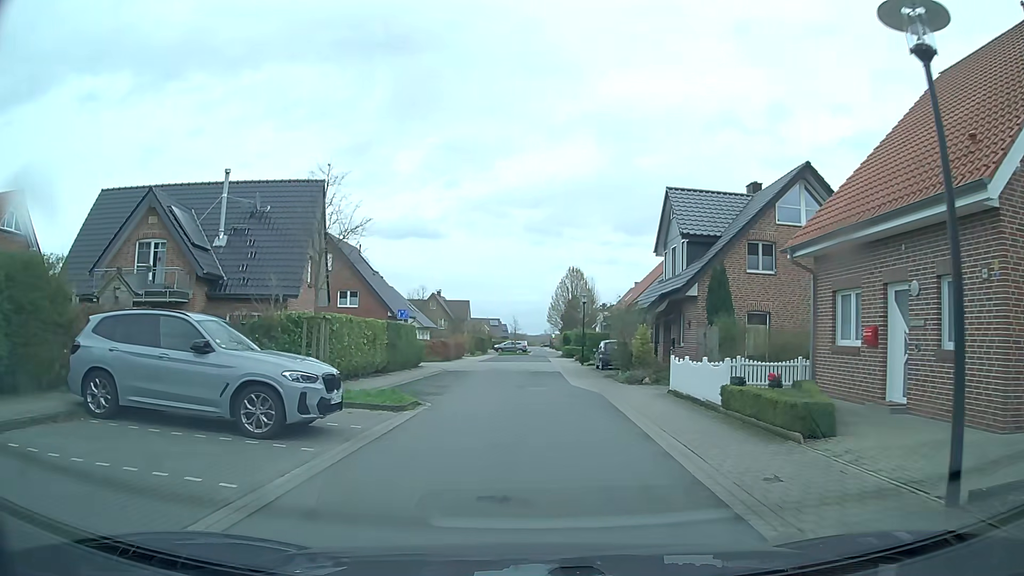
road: residential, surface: asphalt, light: Day
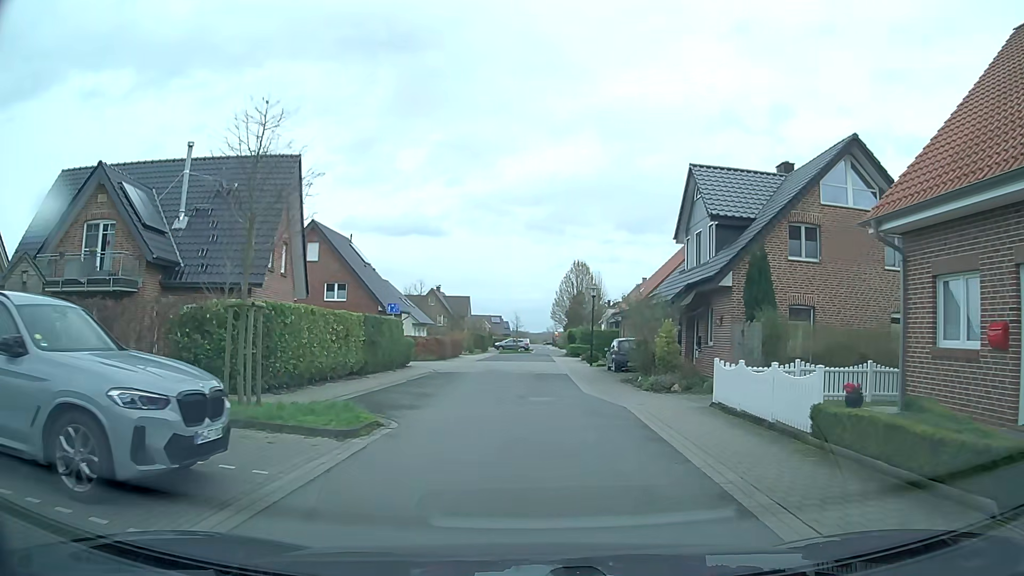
(-0.1, +4.2) m; -1°
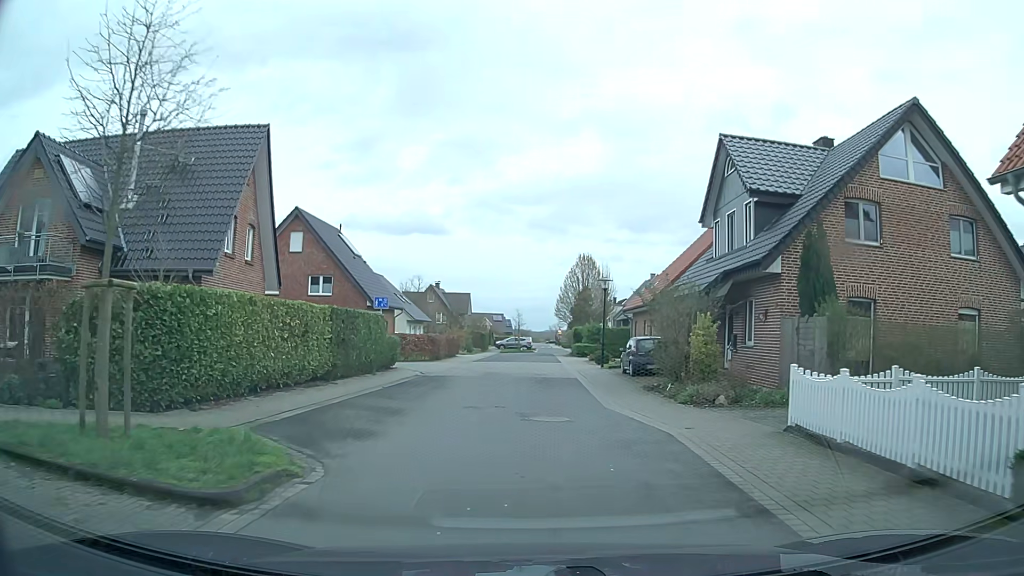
(0.0, +4.2) m; 0°
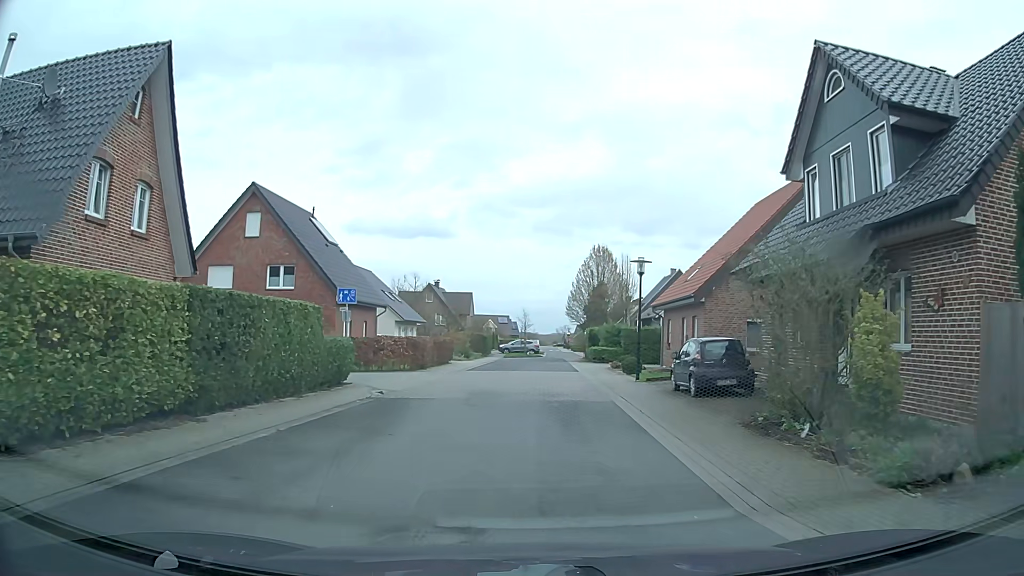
(0.0, +8.5) m; 0°
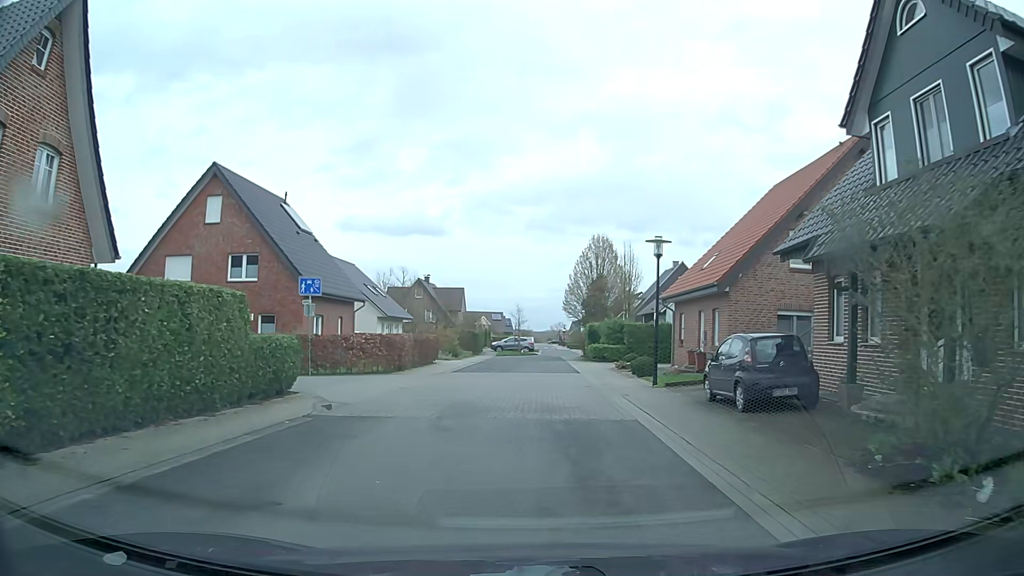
(0.0, +4.3) m; 0°
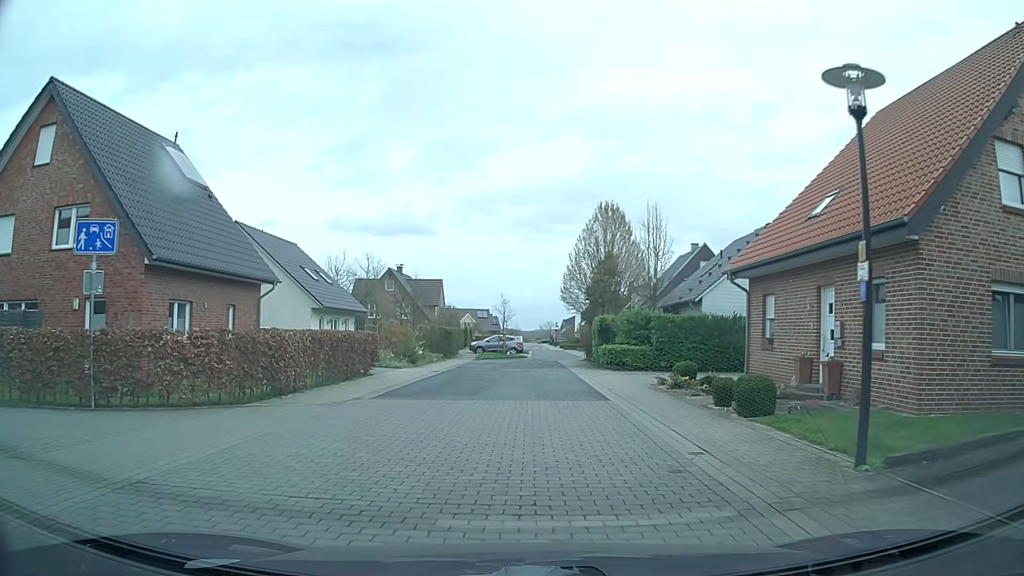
(+0.1, +13.1) m; +2°
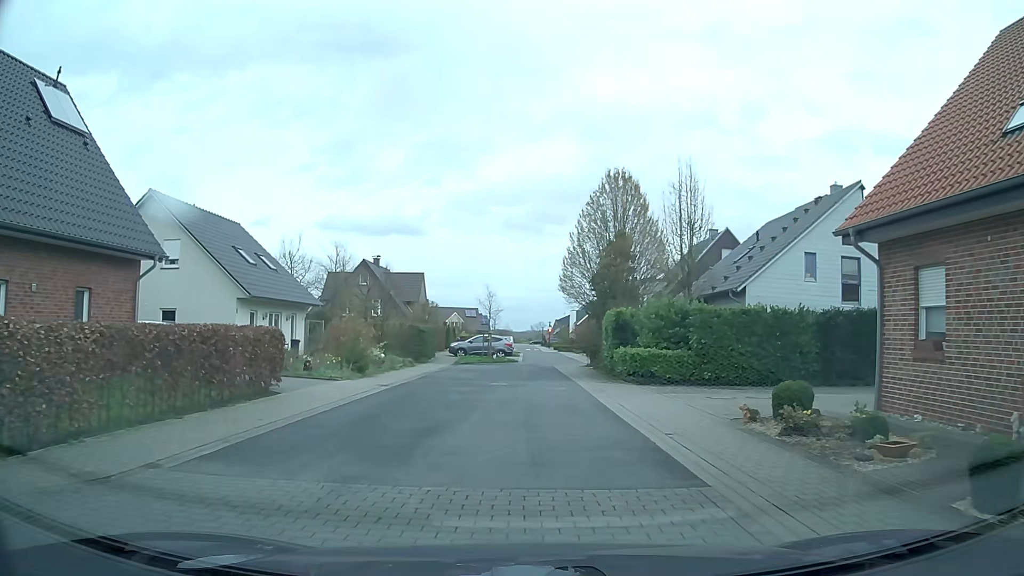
(-0.1, +8.8) m; 0°
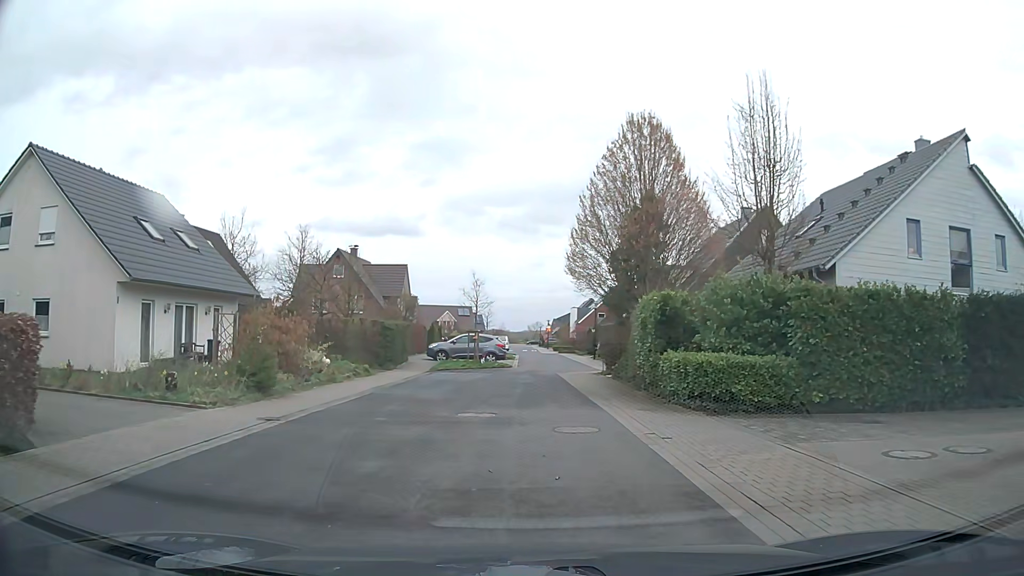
(+0.1, +8.9) m; +1°
(0, +10) (0, +20) (0, +30) (+1, +40) (+1, +50) (+1, +60) (0, +70) (0, +80) (-1, +90) (-1, +100) m
